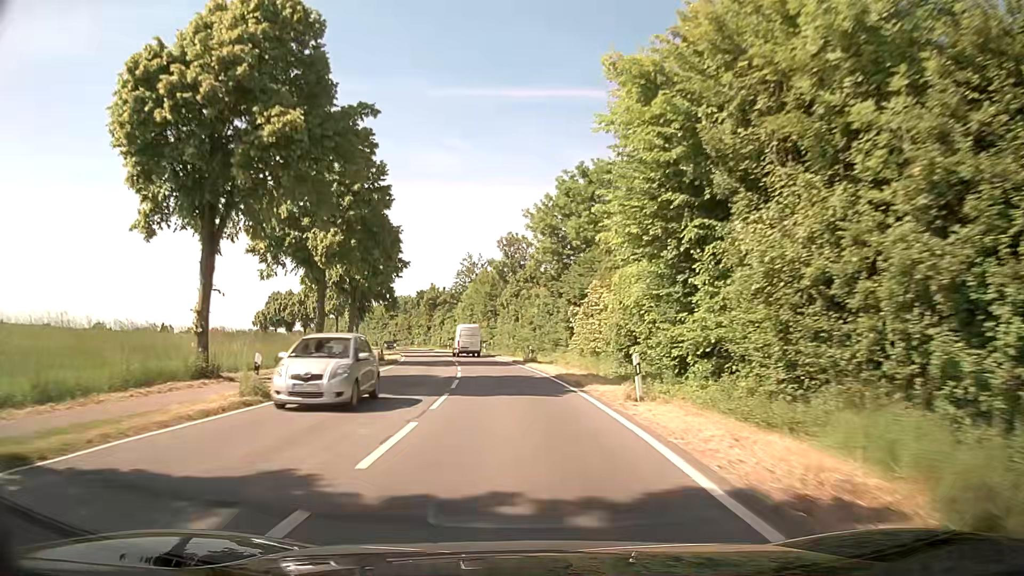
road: secondary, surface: asphalt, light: Day
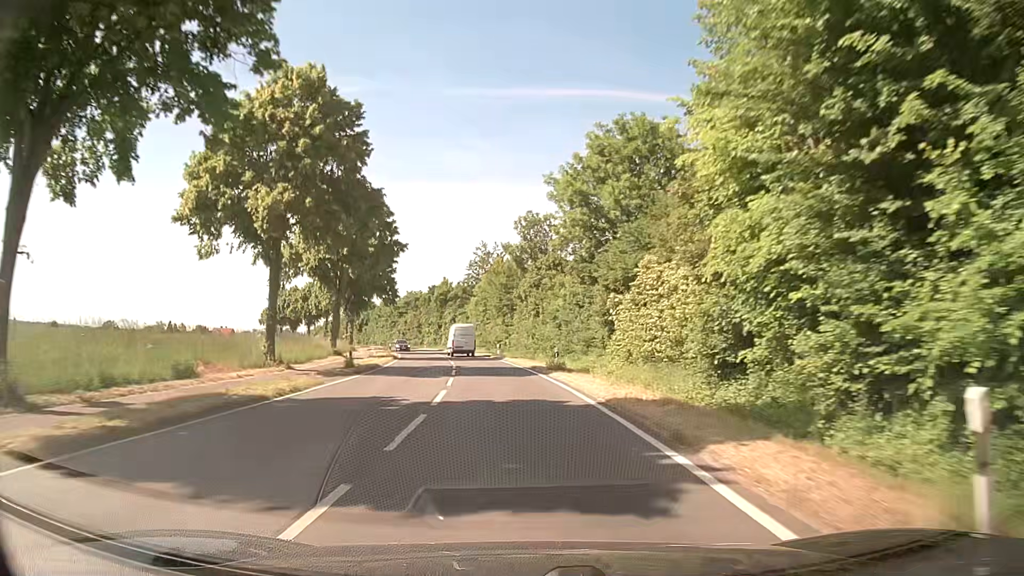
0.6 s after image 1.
(-0.2, +11.3) m; -1°
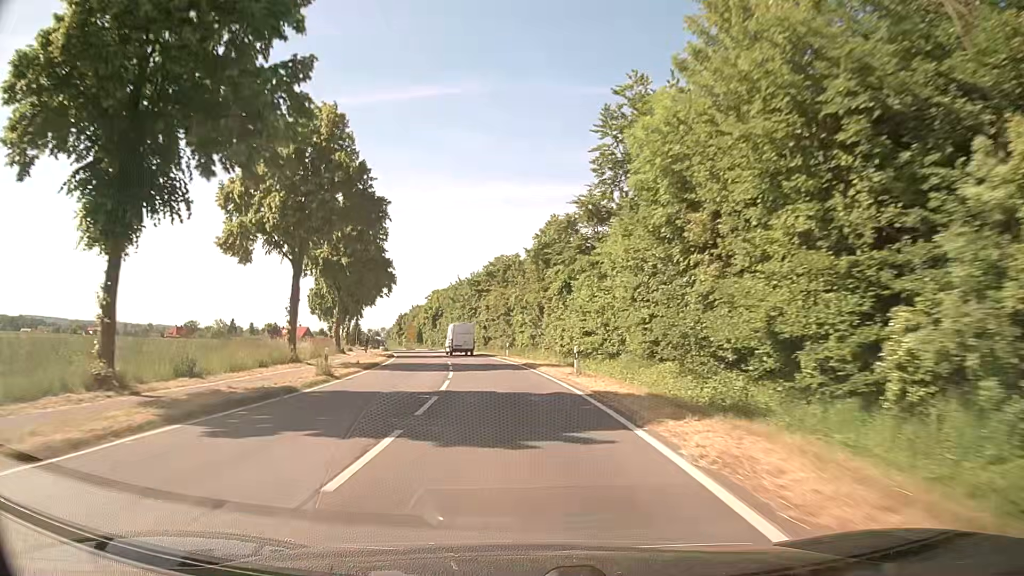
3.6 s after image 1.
(-5.1, +56.9) m; -11°
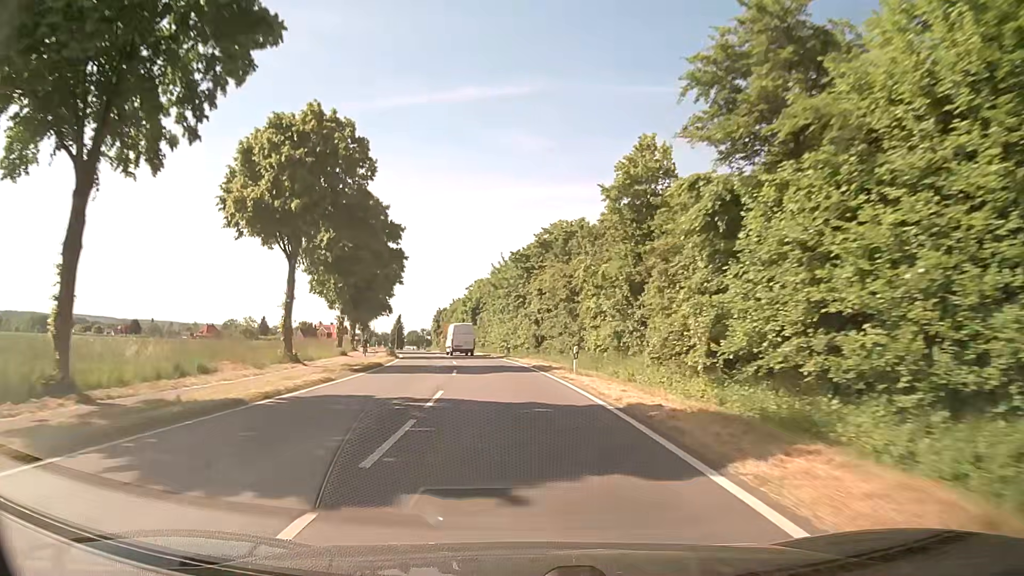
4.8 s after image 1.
(-0.8, +23.1) m; -5°
